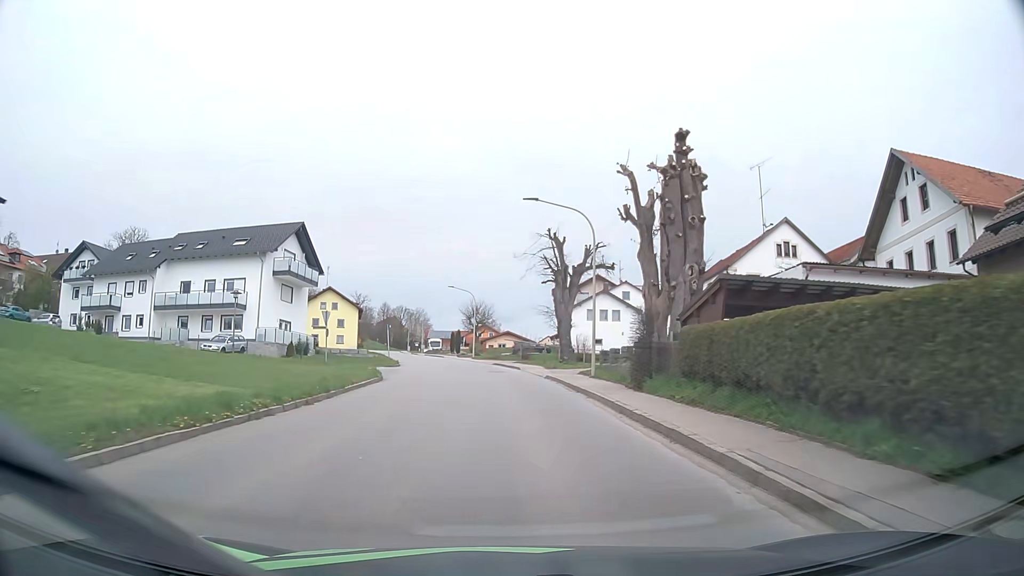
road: tertiary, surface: asphalt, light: Day
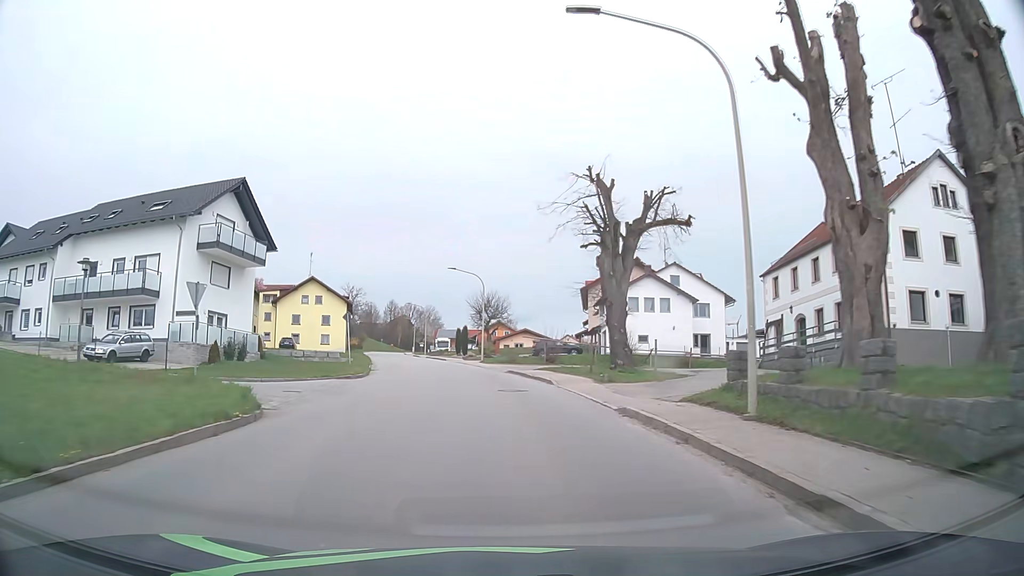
(-0.1, +16.5) m; -1°
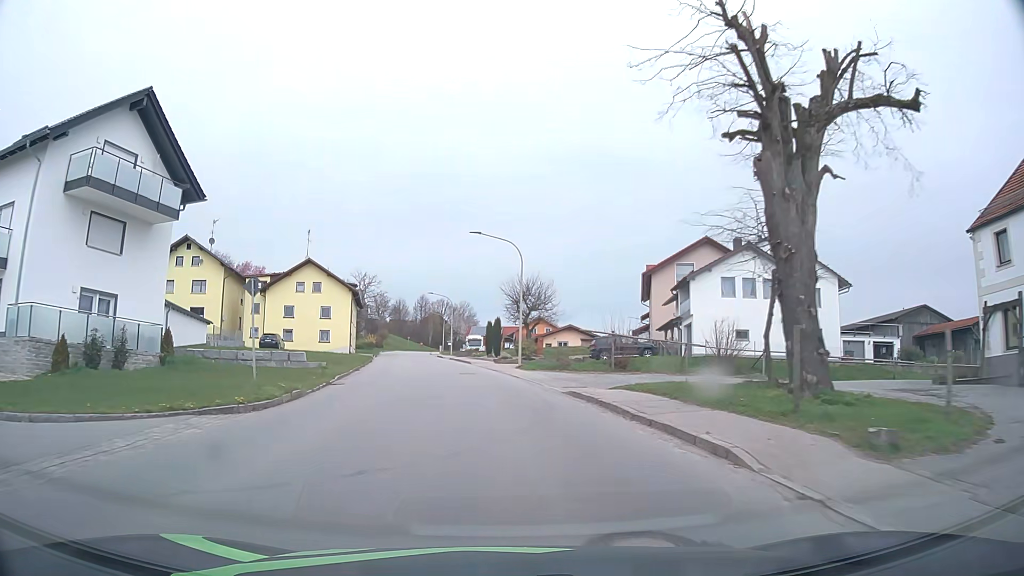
(-0.5, +16.4) m; -3°
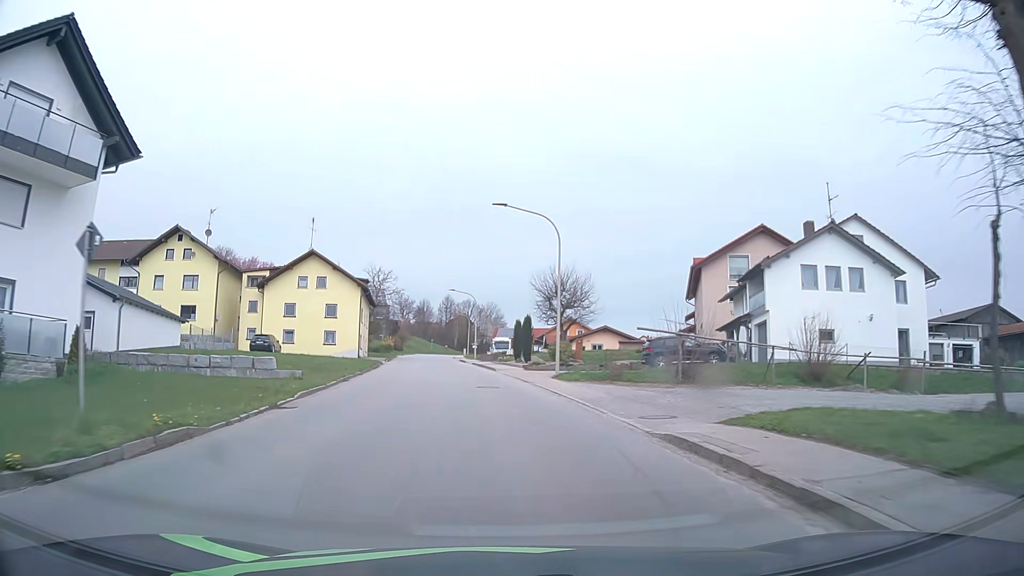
(-0.2, +8.2) m; -2°
(0, +10) (-1, +20) (-2, +30) (-3, +40) (-4, +50) (-6, +60) (-7, +70) (-8, +80) (-9, +89) (-10, +99) m
